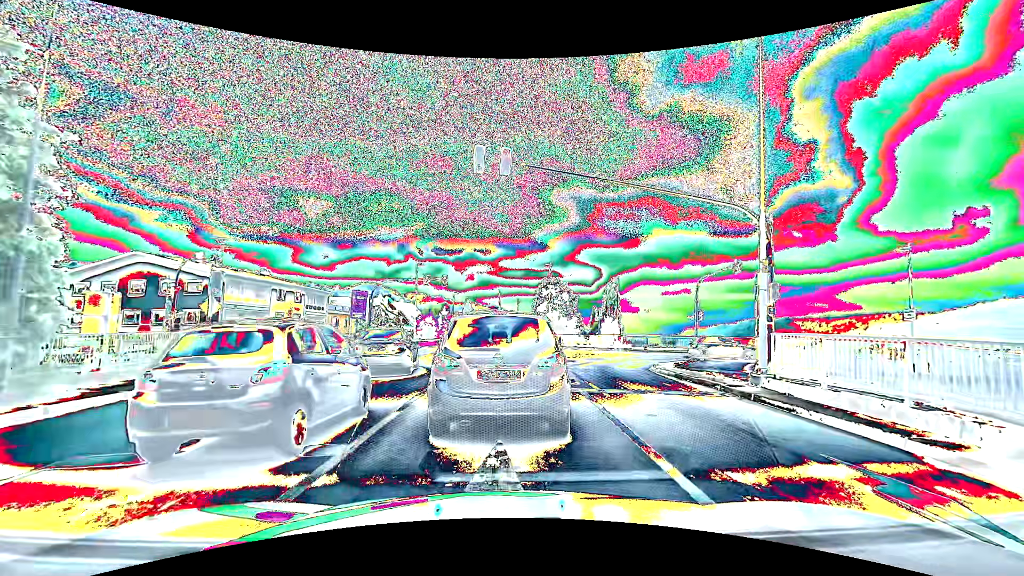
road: primary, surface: asphalt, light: Day
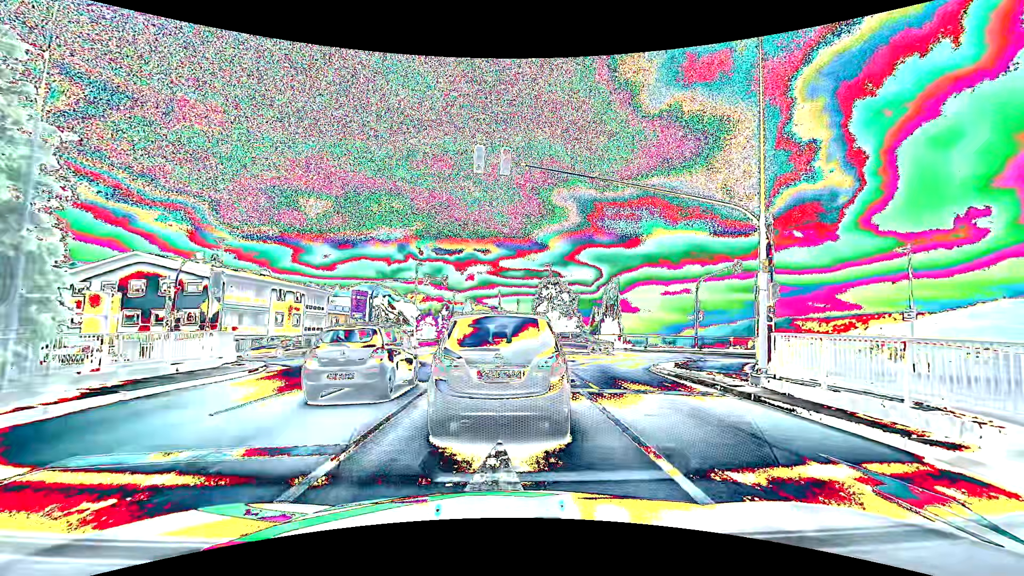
(0.0, 0.0) m; 0°
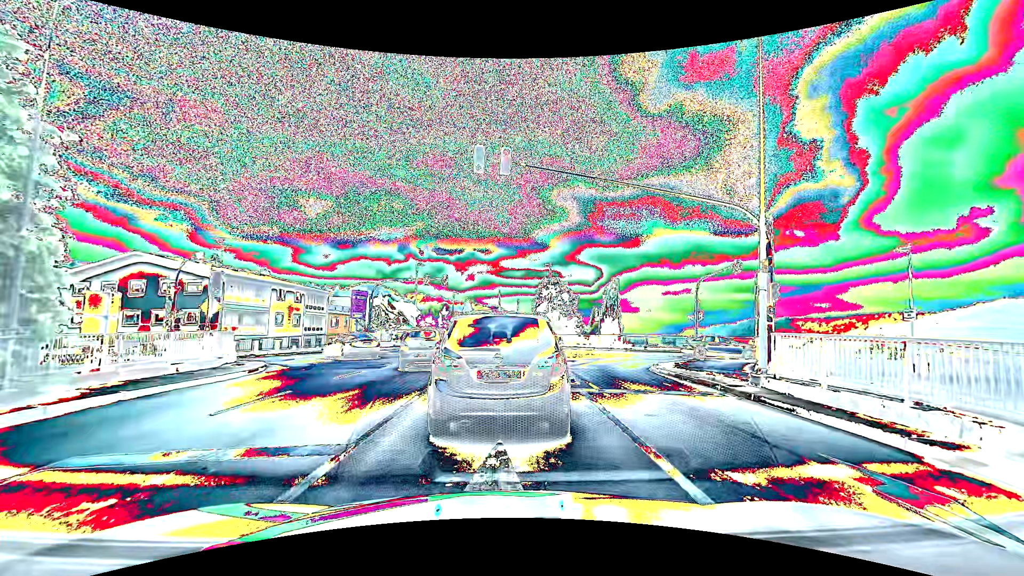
(0.0, 0.0) m; 0°
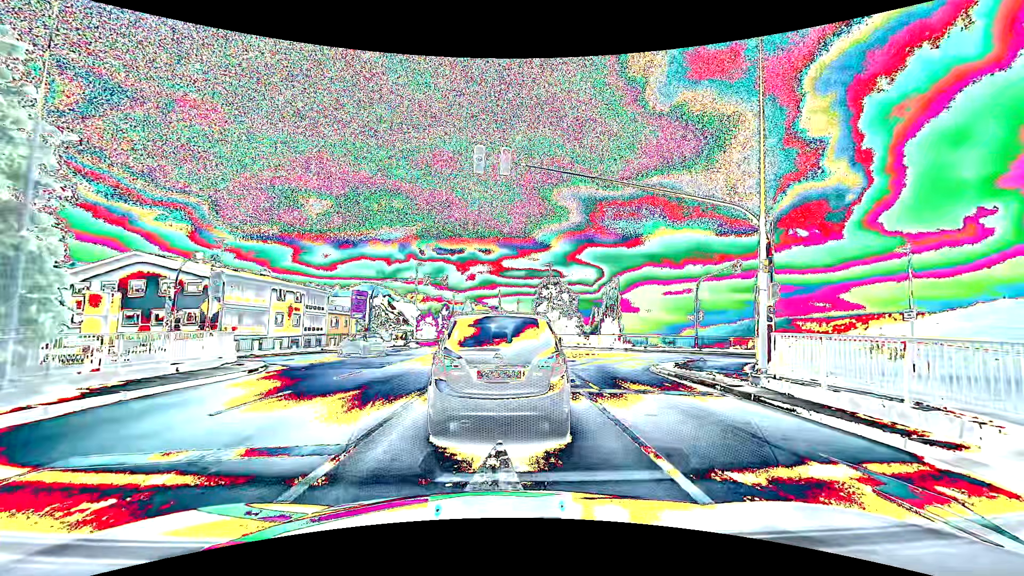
(0.0, 0.0) m; 0°
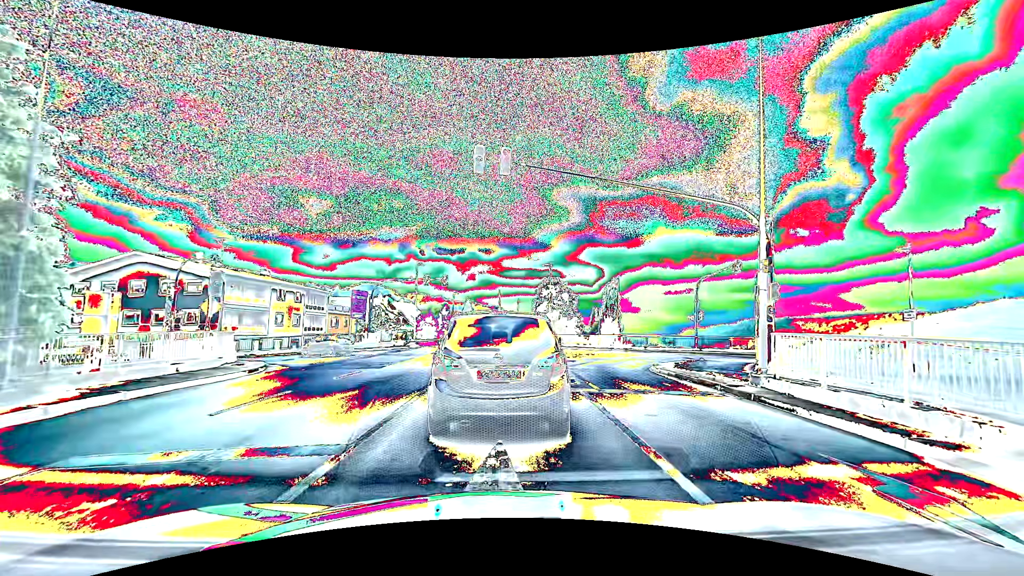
(0.0, 0.0) m; 0°
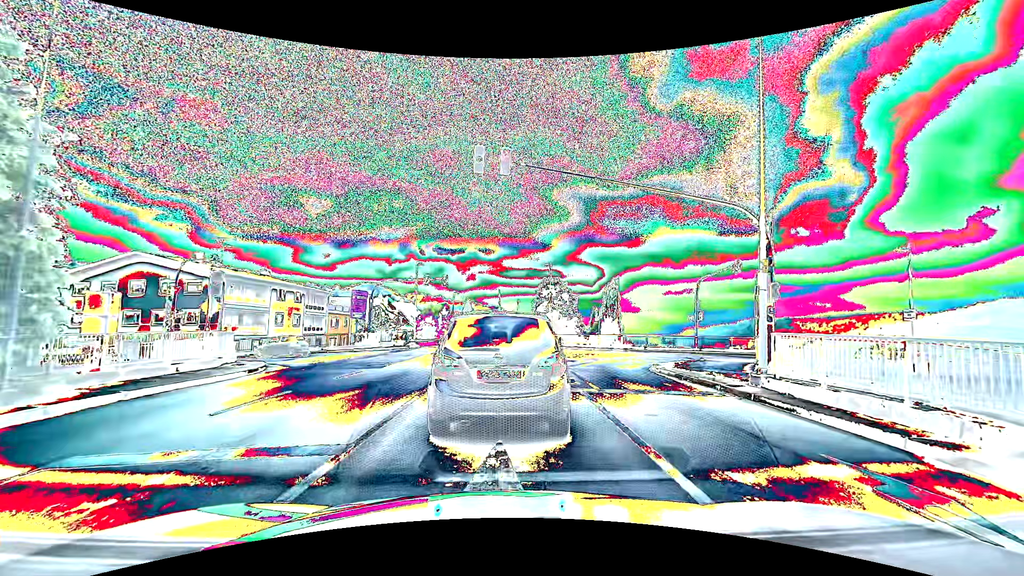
(0.0, 0.0) m; 0°
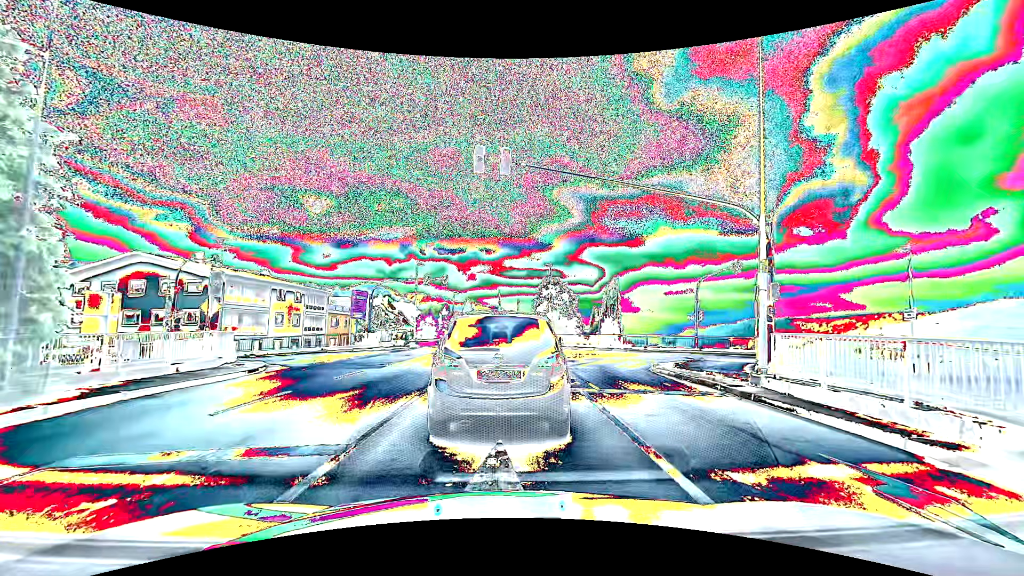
(0.0, 0.0) m; 0°
